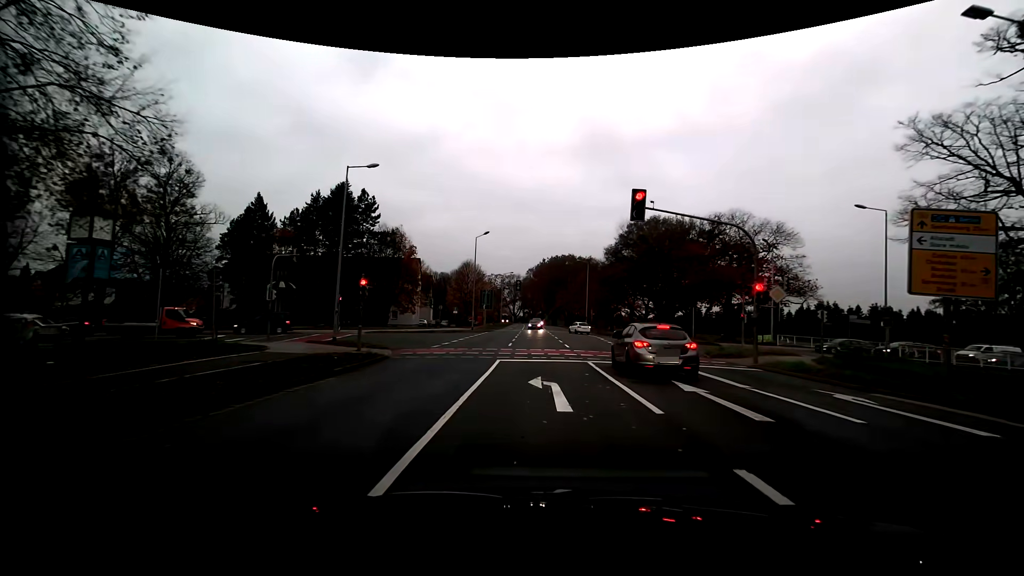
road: primary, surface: asphalt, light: Day
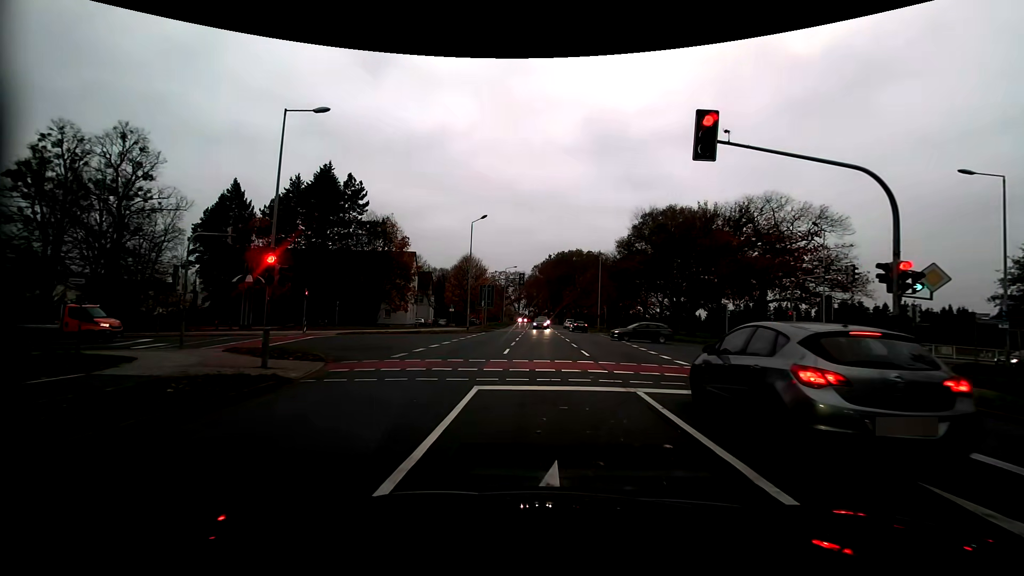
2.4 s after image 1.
(0.0, +7.9) m; -1°
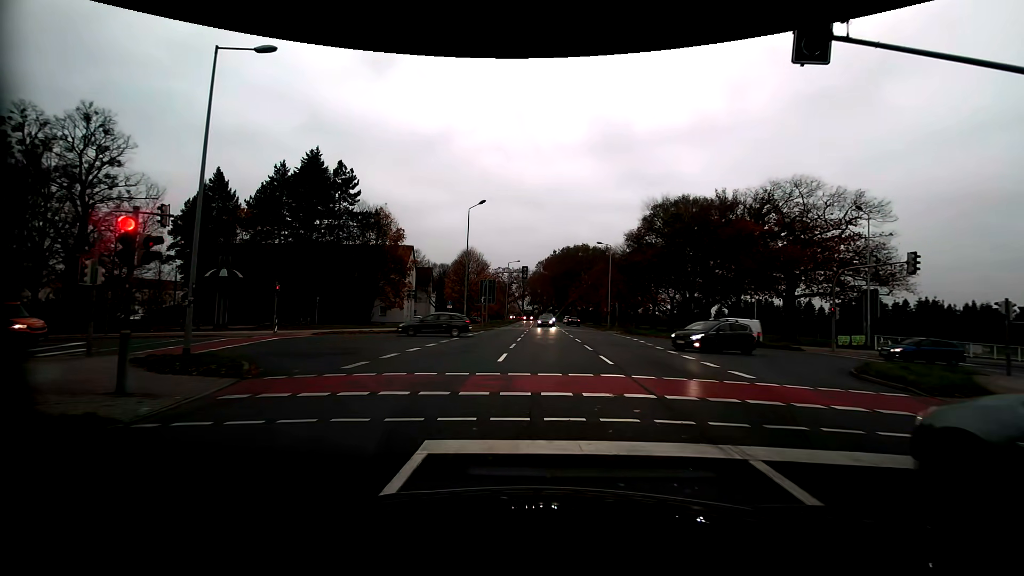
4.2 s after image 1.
(0.0, +4.8) m; 0°
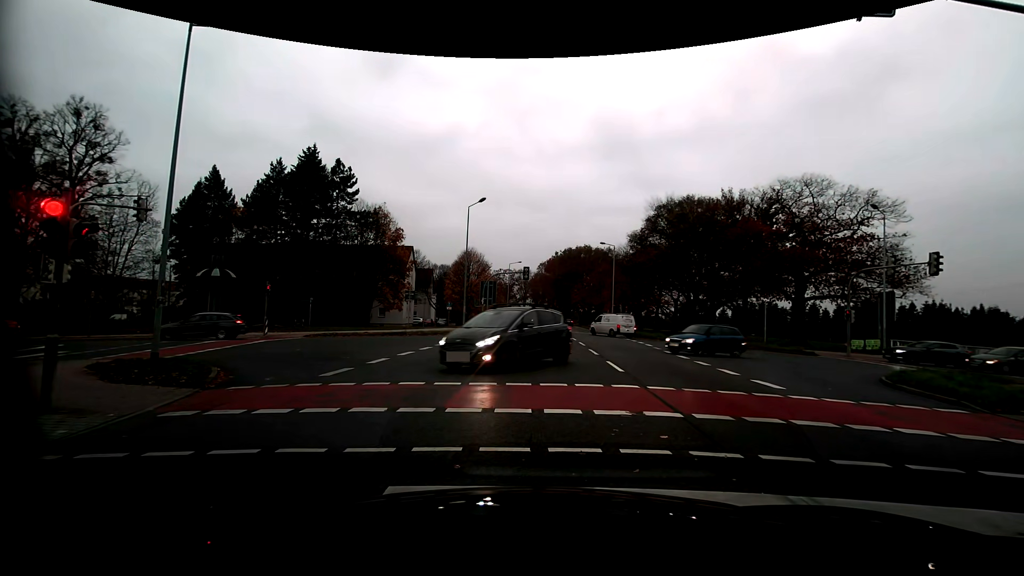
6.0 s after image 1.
(0.0, +1.2) m; -1°
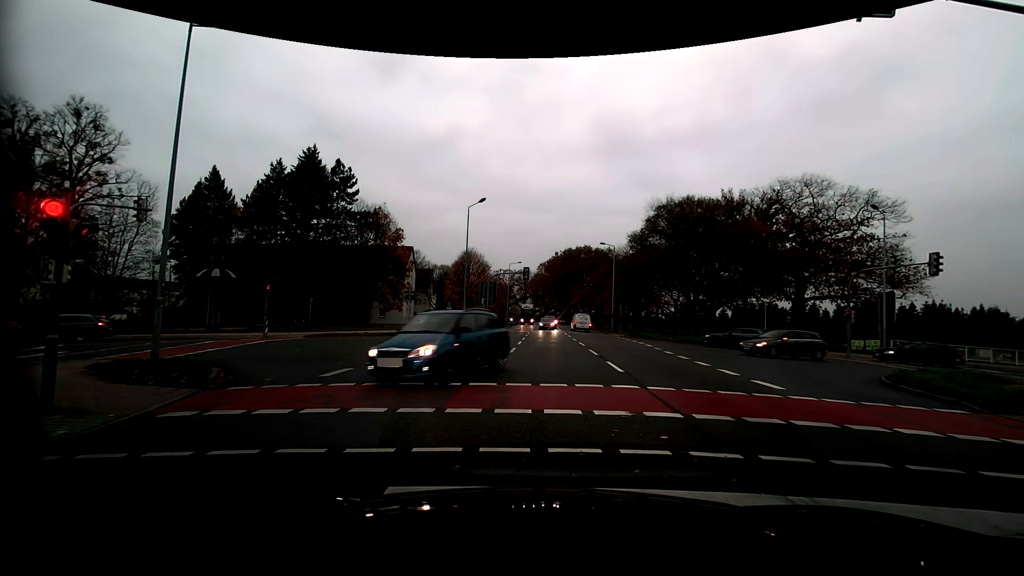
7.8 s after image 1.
(0.0, +0.1) m; 0°
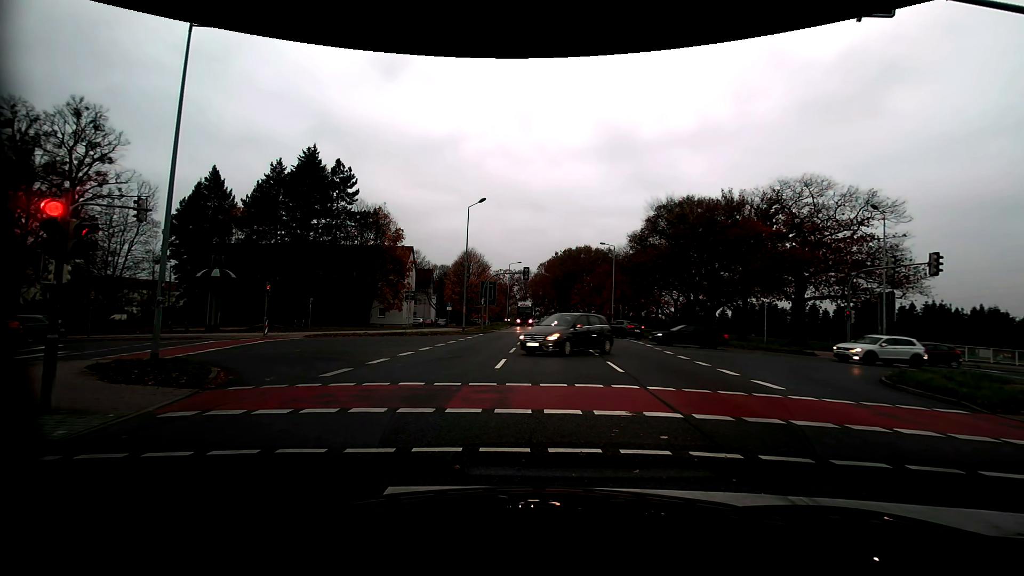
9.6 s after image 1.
(0.0, 0.0) m; 0°
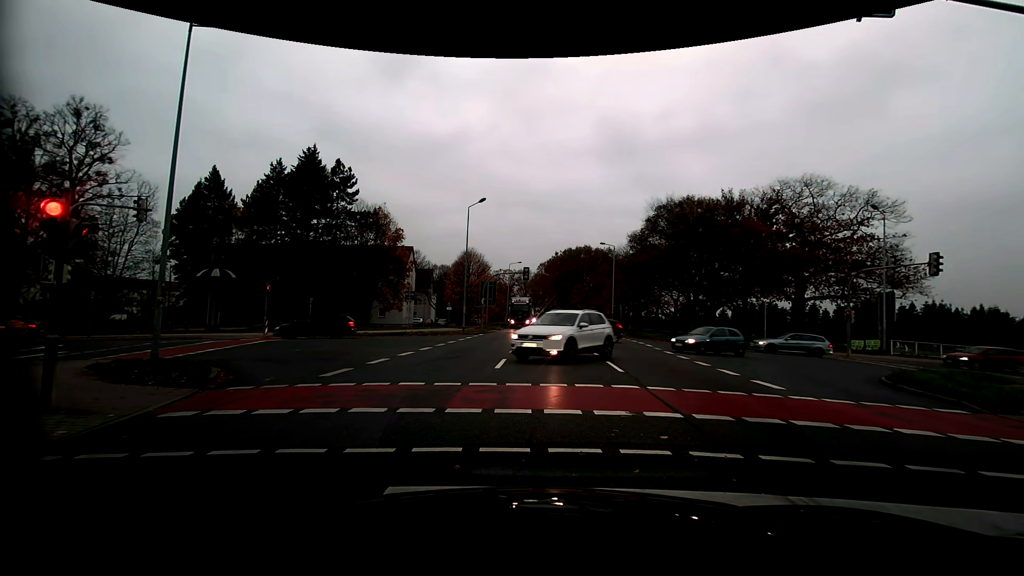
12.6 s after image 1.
(0.0, 0.0) m; 0°
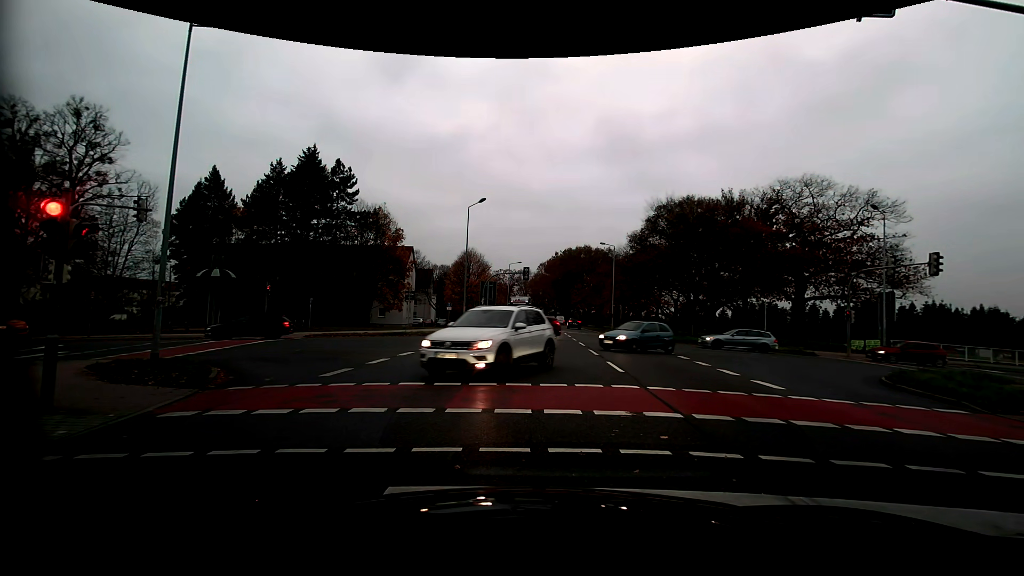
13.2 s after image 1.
(0.0, 0.0) m; 0°
(0, +10) (+1, +20) (-2, +29) (-12, +31) (-22, +29) (-31, +26) (-41, +23) (-50, +19) (-59, +15) (-69, +12) m
